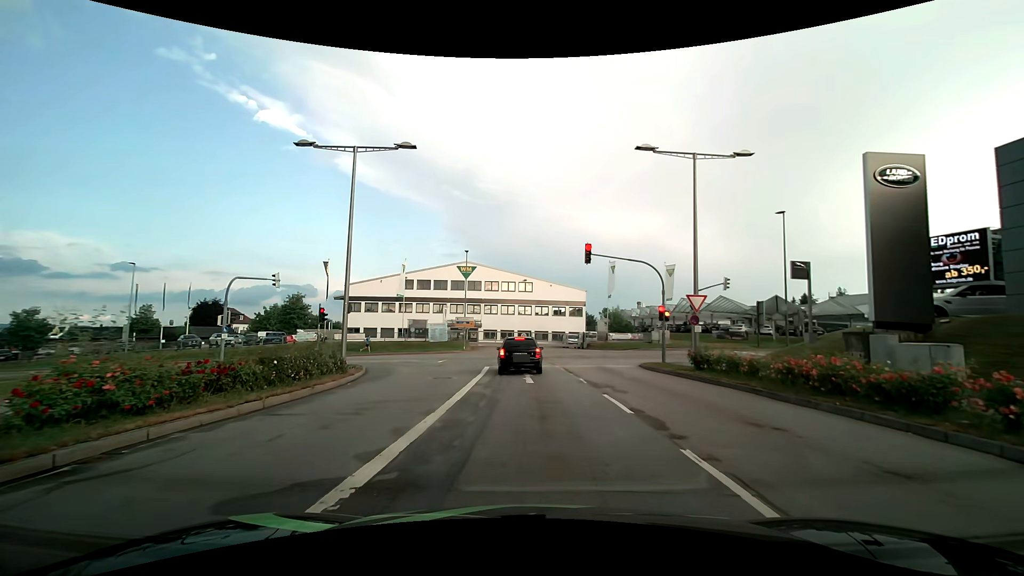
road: secondary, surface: asphalt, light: Day
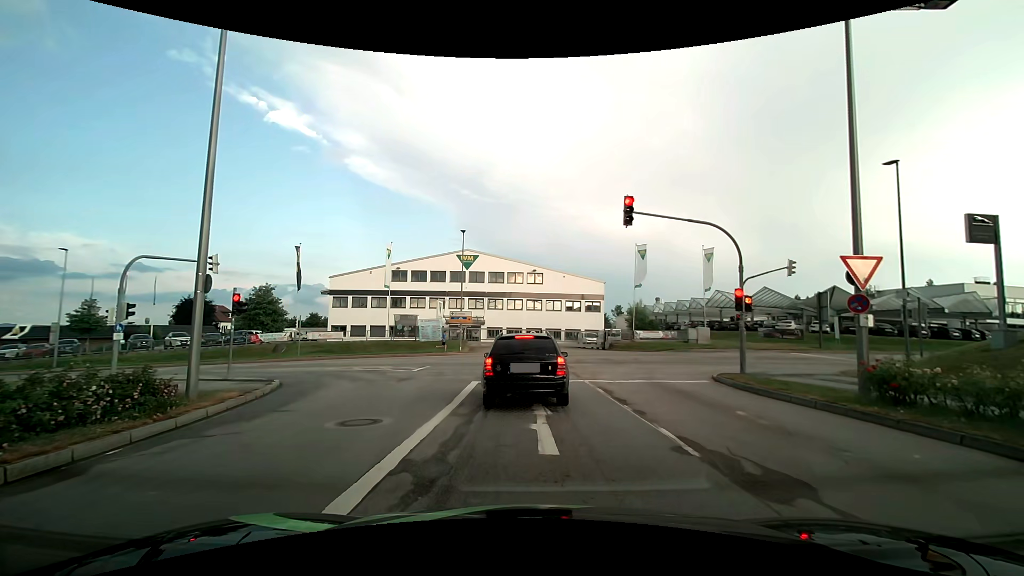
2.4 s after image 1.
(-0.1, +9.0) m; -2°
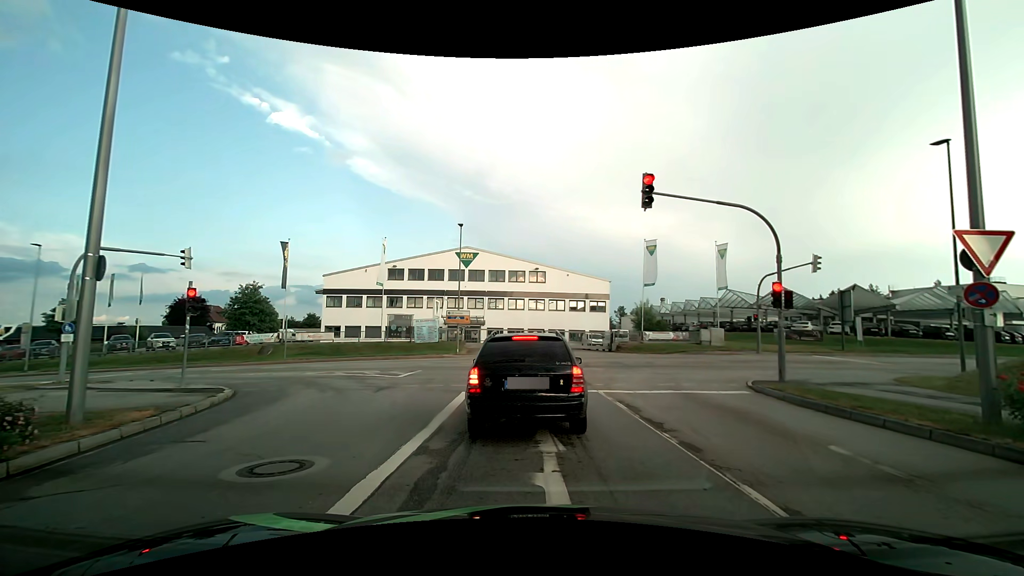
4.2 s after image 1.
(0.0, +2.6) m; +1°
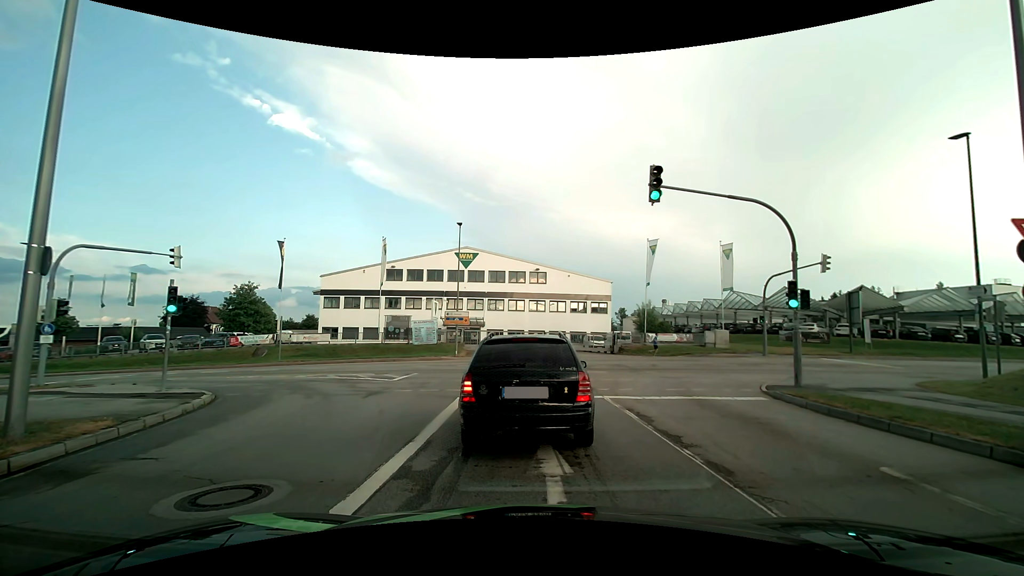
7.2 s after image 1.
(0.0, +1.0) m; 0°
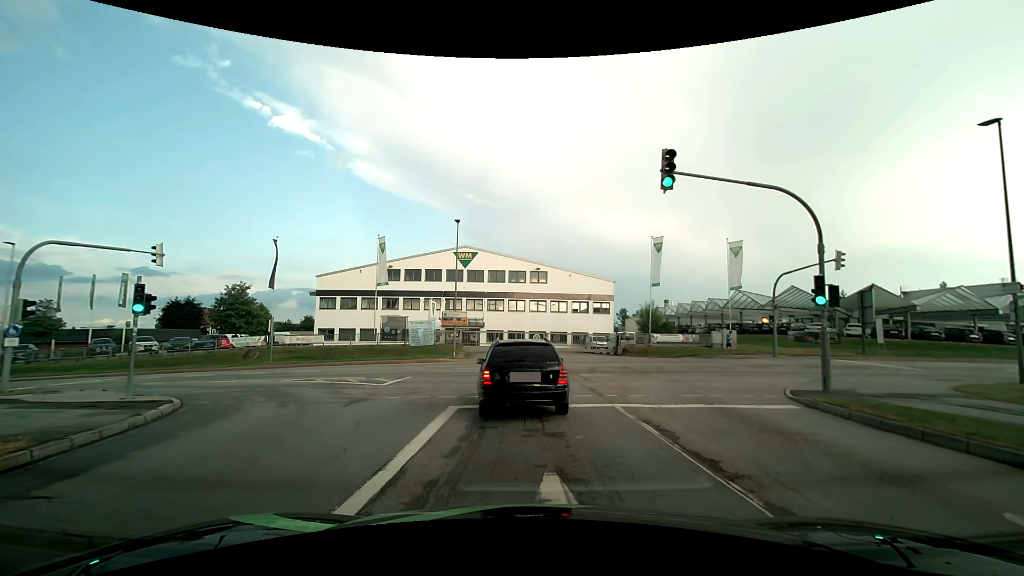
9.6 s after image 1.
(0.0, +1.4) m; 0°
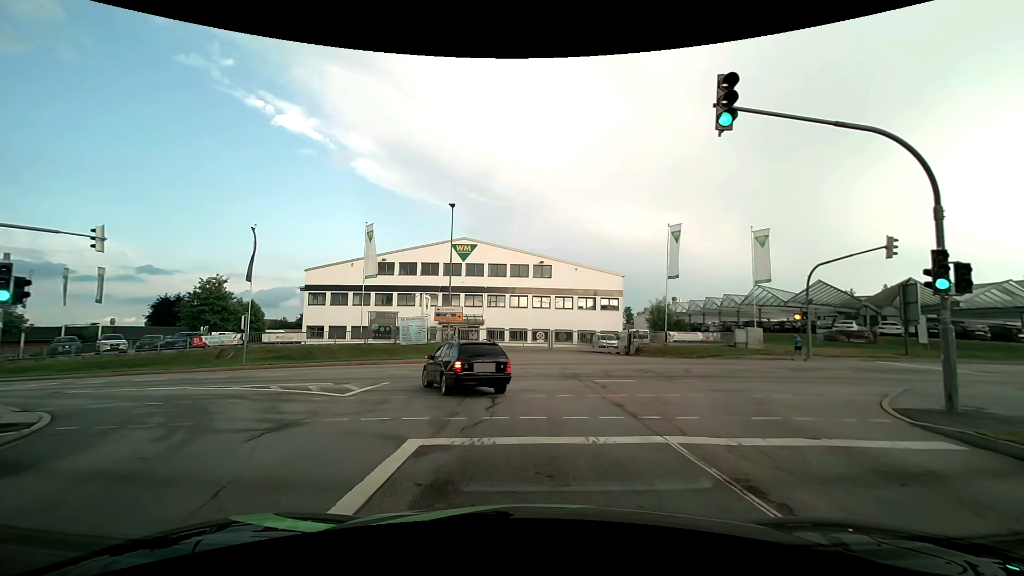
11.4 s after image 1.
(-0.1, +4.1) m; -1°
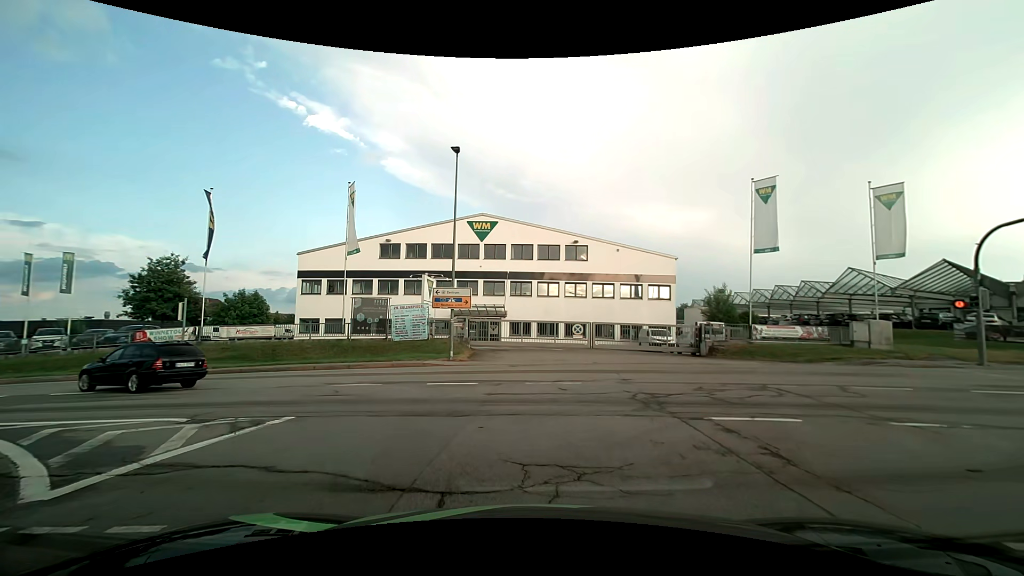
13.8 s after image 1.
(-0.2, +9.5) m; -3°
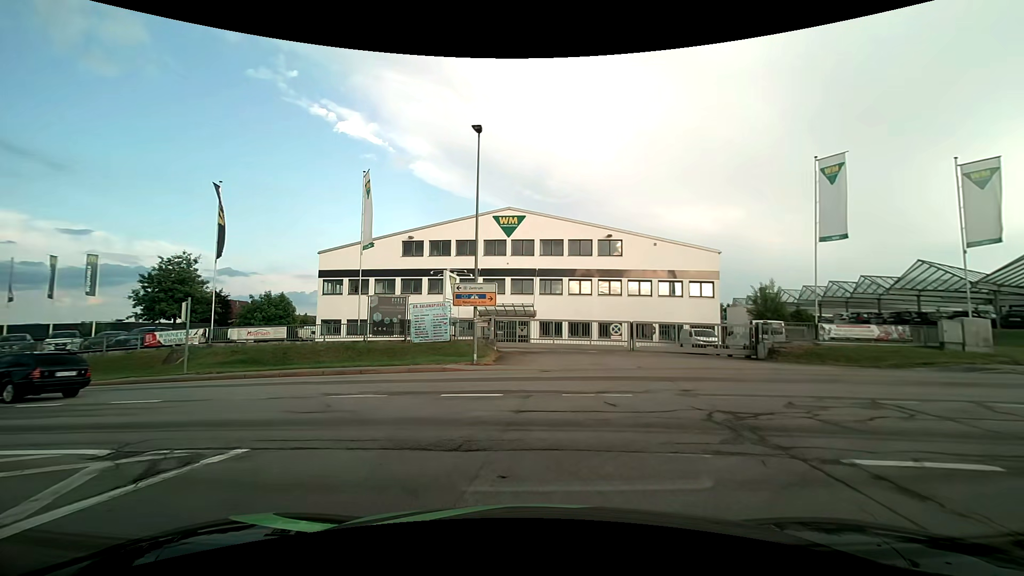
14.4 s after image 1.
(-0.1, +2.7) m; -3°
